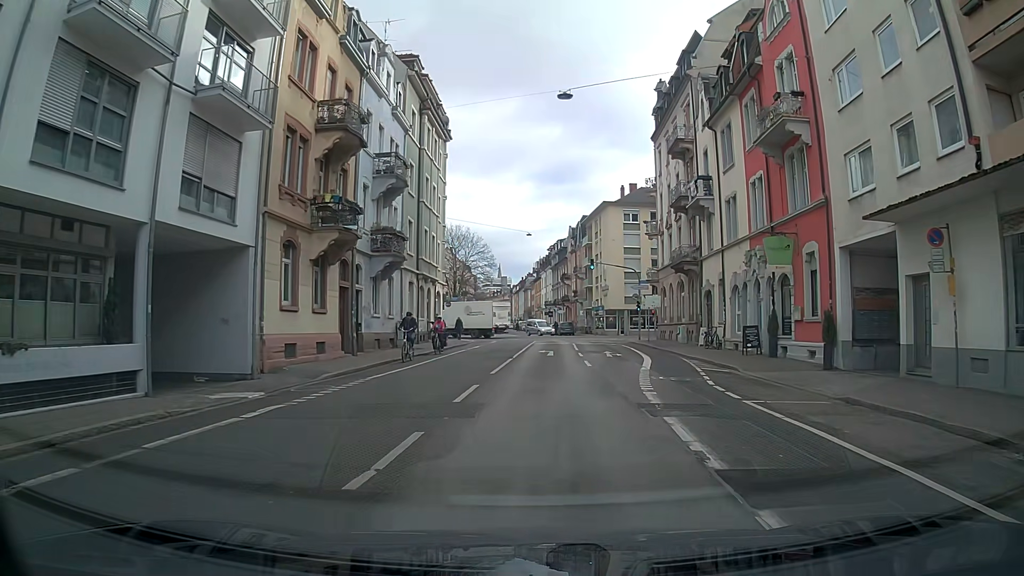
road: residential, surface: asphalt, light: Day
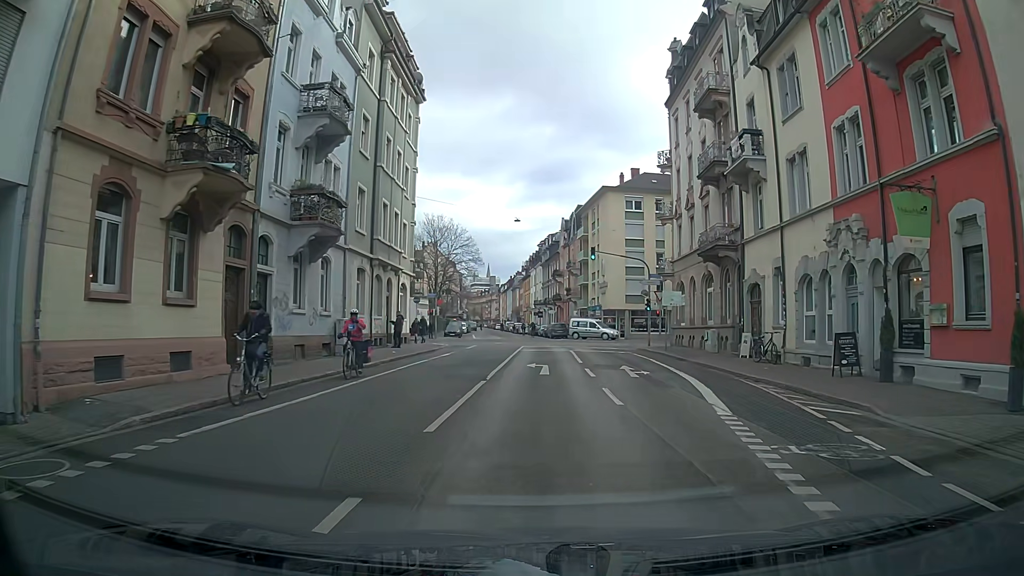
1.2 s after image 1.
(+0.3, +9.2) m; +3°
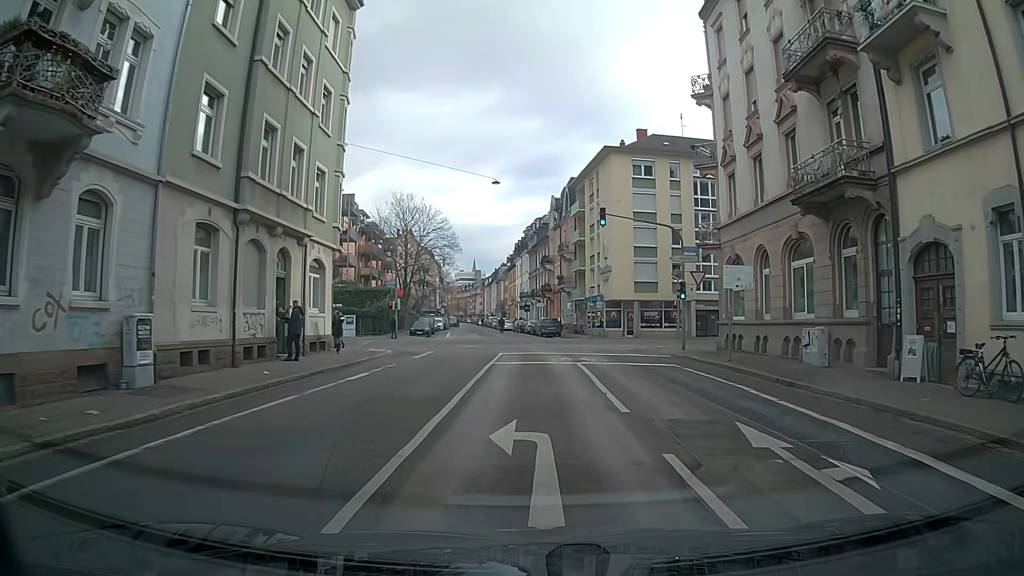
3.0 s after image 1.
(-0.1, +13.6) m; -1°
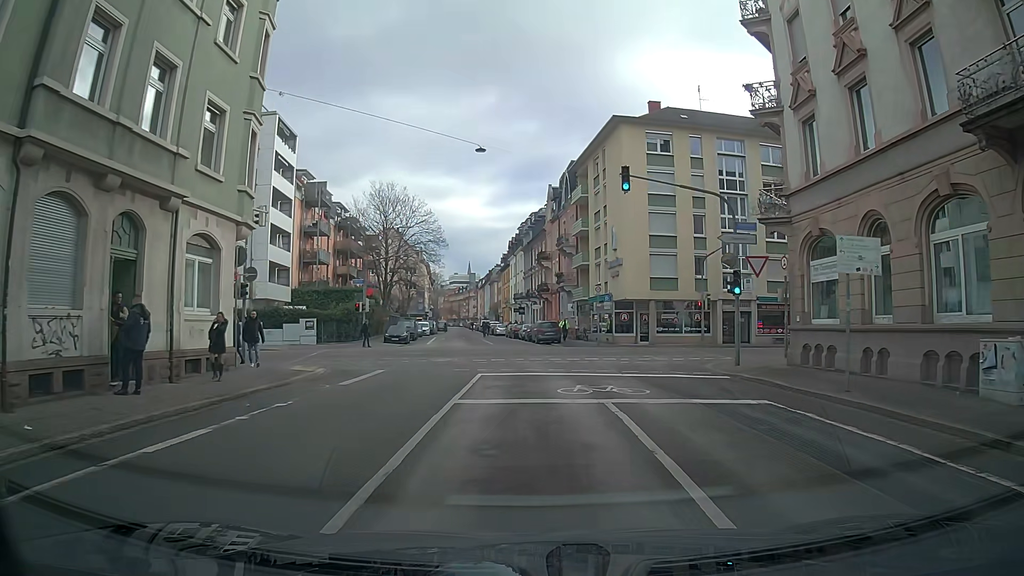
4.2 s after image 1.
(+0.2, +9.0) m; 0°
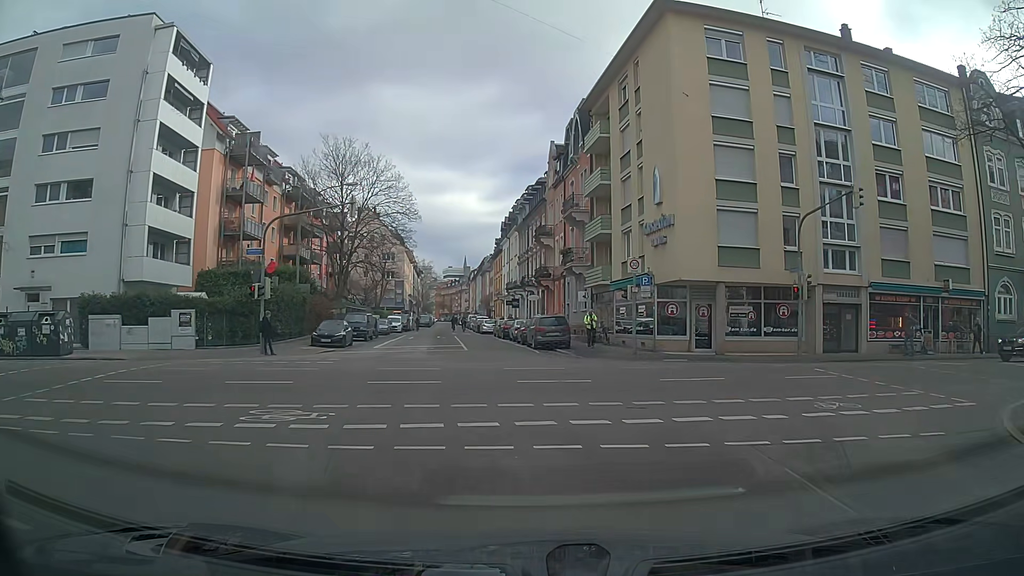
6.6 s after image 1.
(+0.1, +16.7) m; -1°
